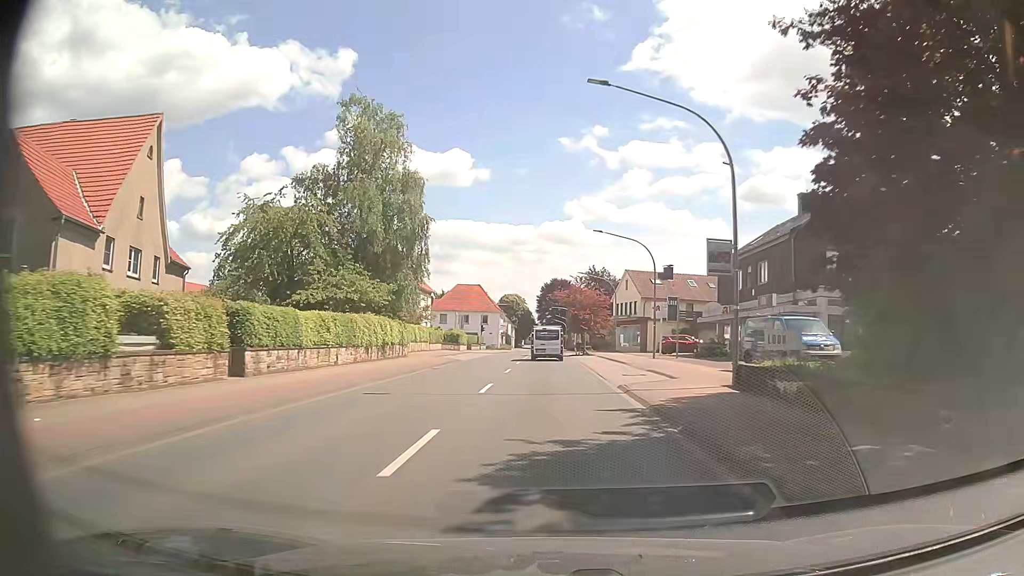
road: primary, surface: asphalt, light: Day
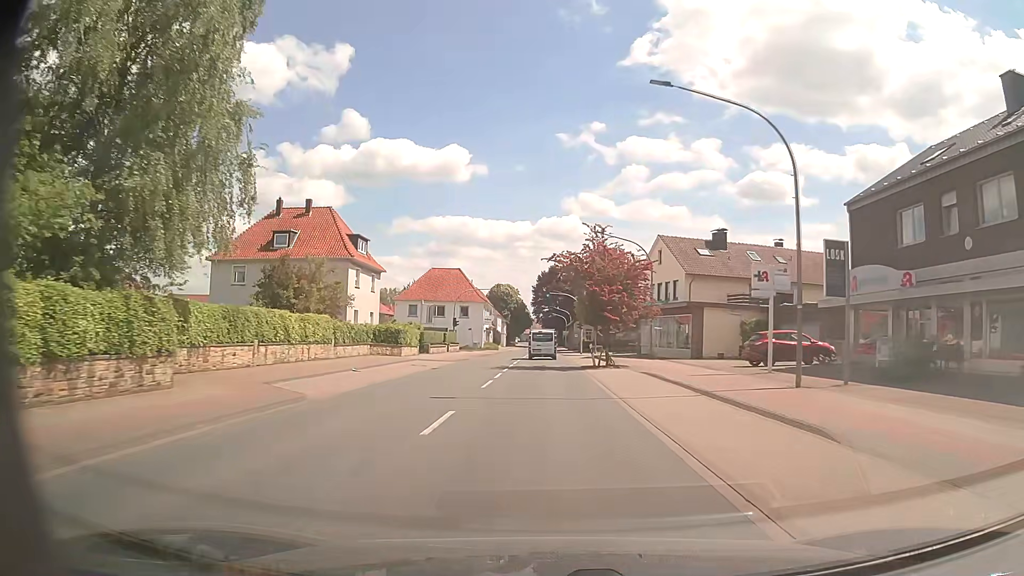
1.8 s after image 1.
(+0.1, +24.8) m; 0°
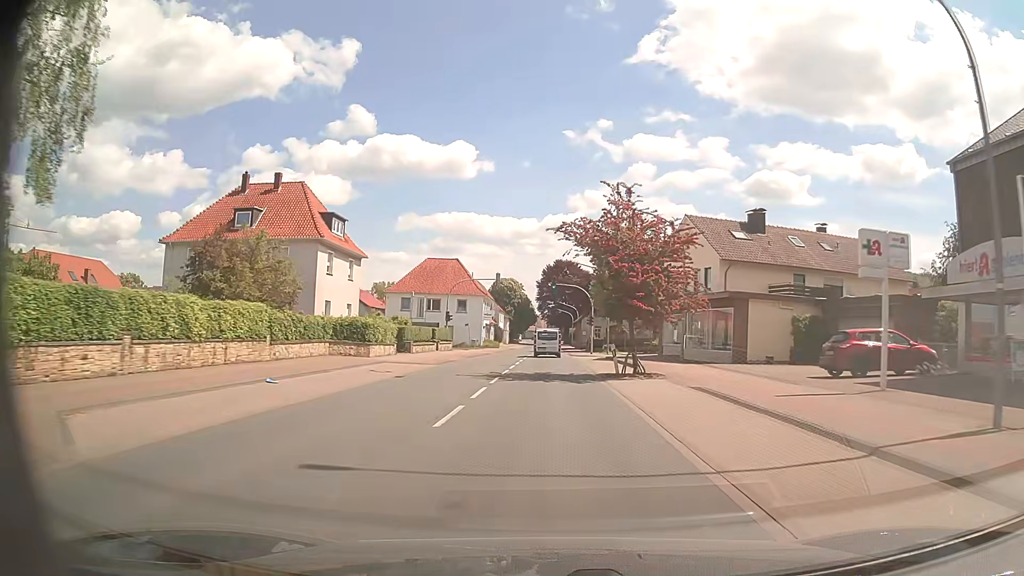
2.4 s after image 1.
(0.0, +8.3) m; 0°
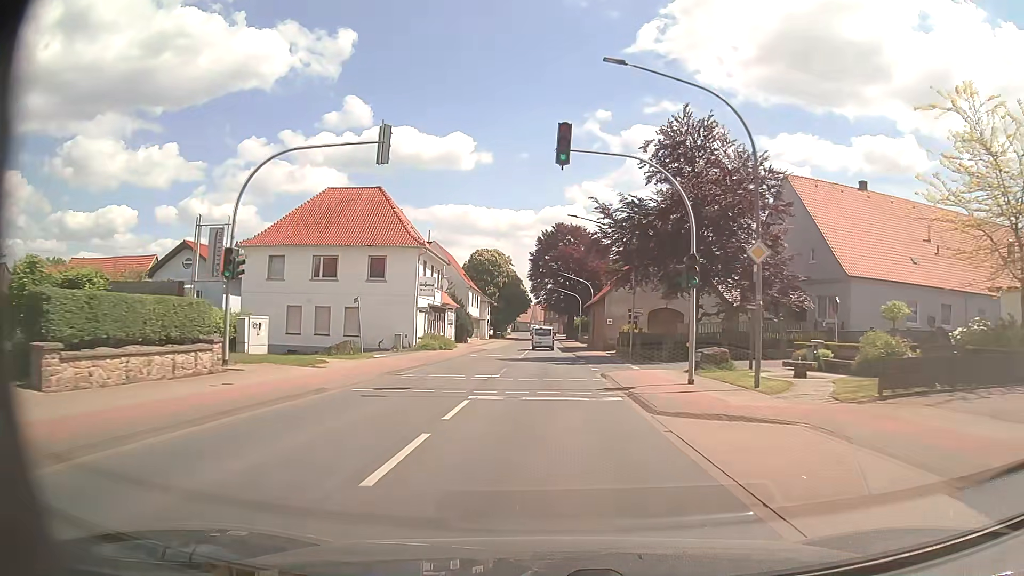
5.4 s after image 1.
(-0.1, +41.9) m; 0°
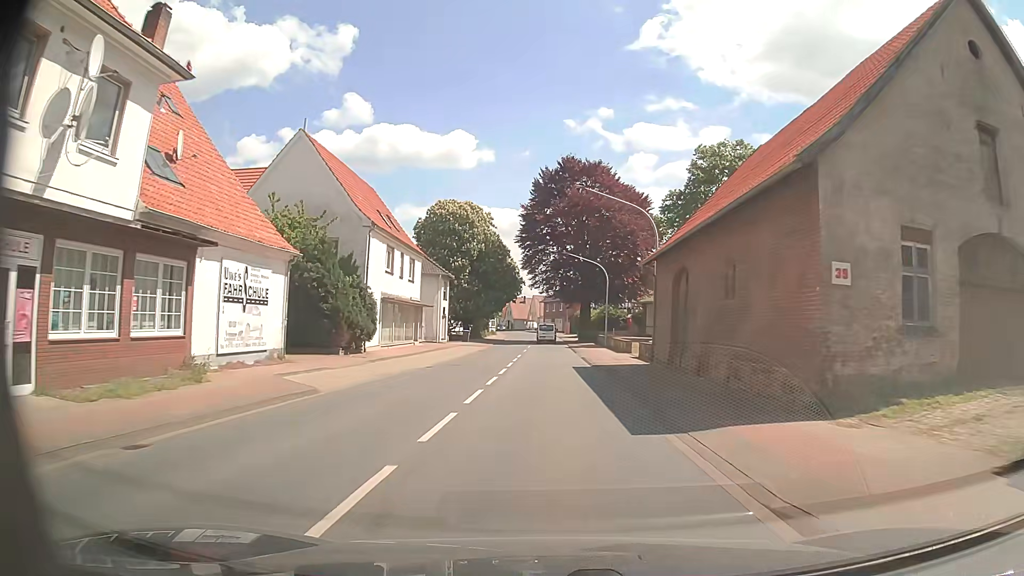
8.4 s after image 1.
(-0.1, +42.1) m; -1°
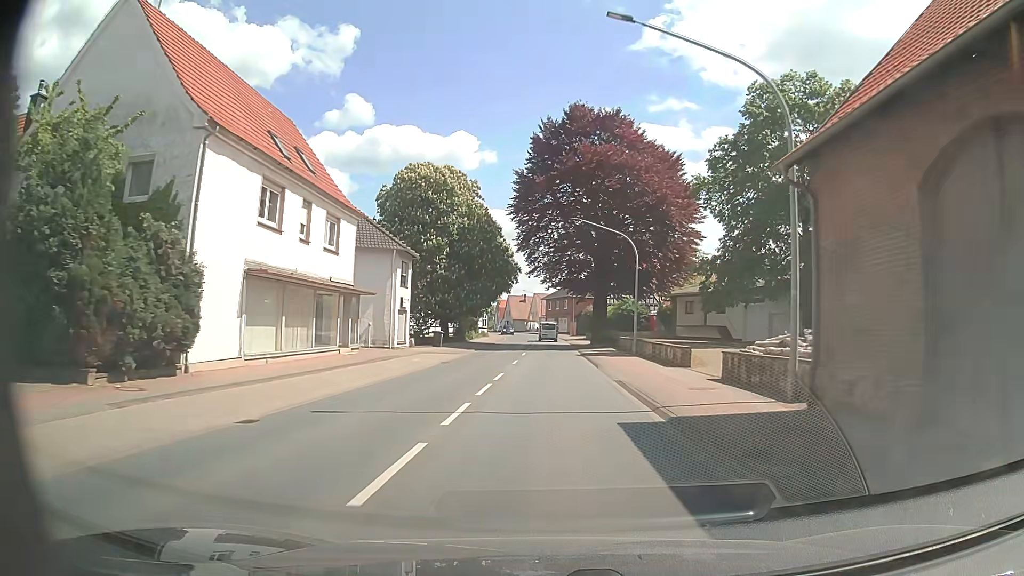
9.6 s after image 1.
(+0.1, +17.0) m; 0°
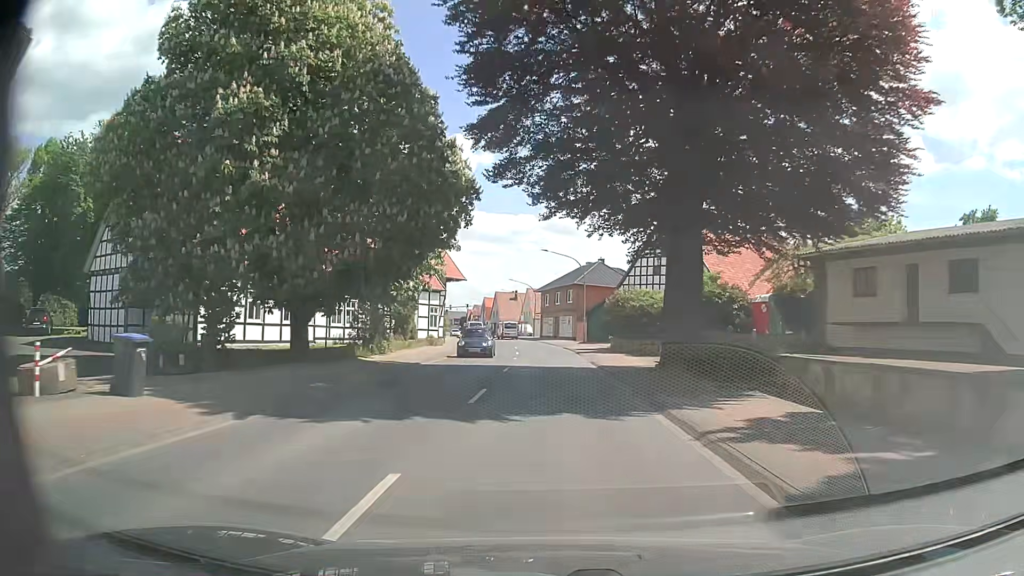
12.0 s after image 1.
(+0.2, +34.0) m; +1°
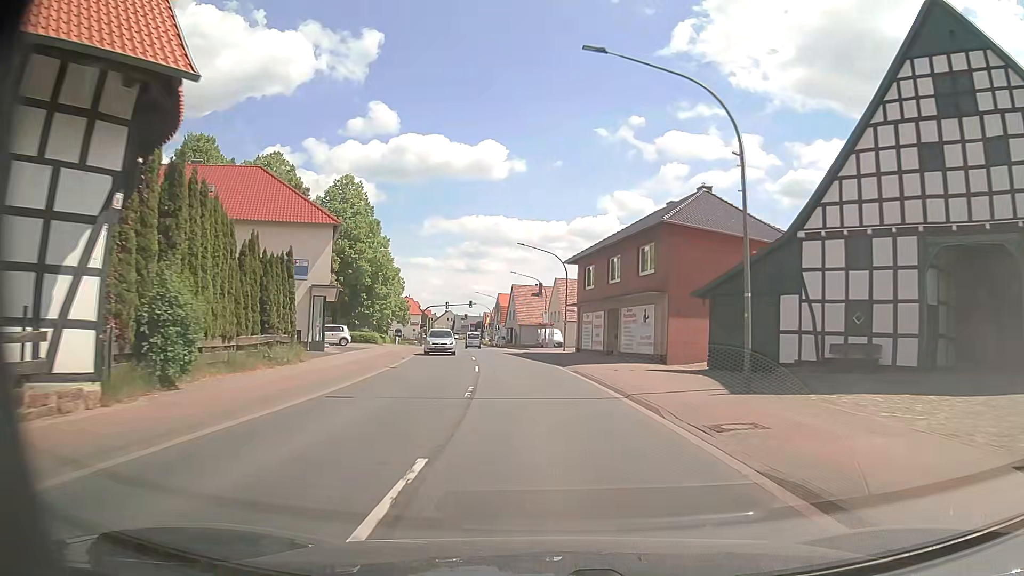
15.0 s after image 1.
(-0.7, +42.4) m; -3°
(0, +10) (-1, +20) (-2, +30) (-3, +40) (-5, +50) (-6, +60) (-8, +70) (-9, +79) (-10, +89) (-12, +99) m
